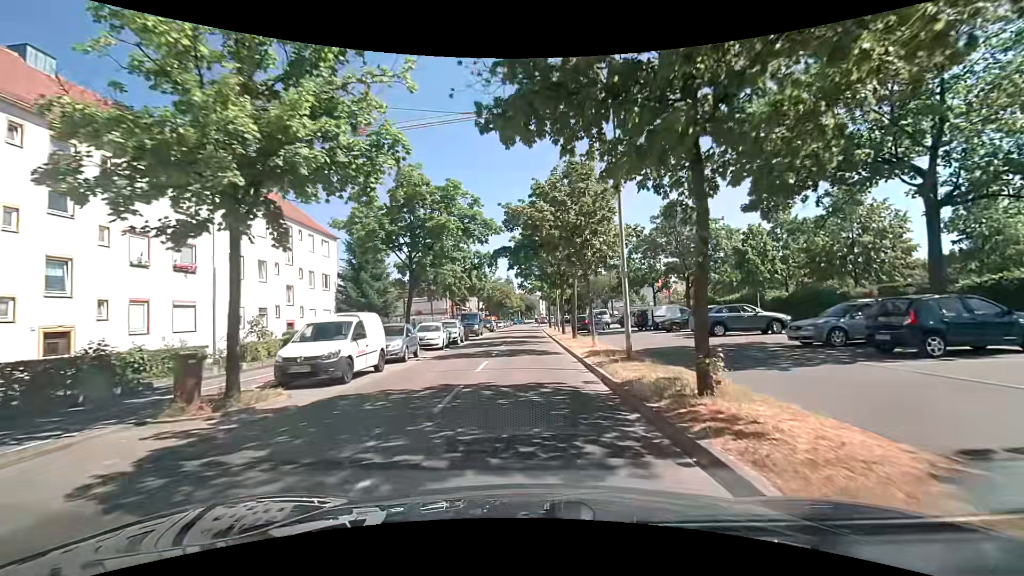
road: tertiary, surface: asphalt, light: Day
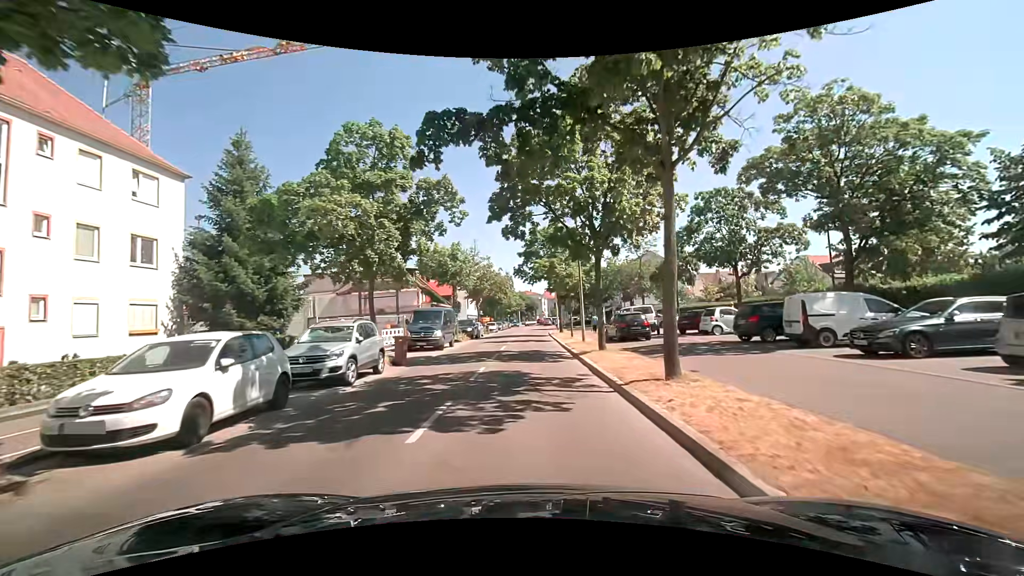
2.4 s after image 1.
(+0.1, +19.9) m; 0°
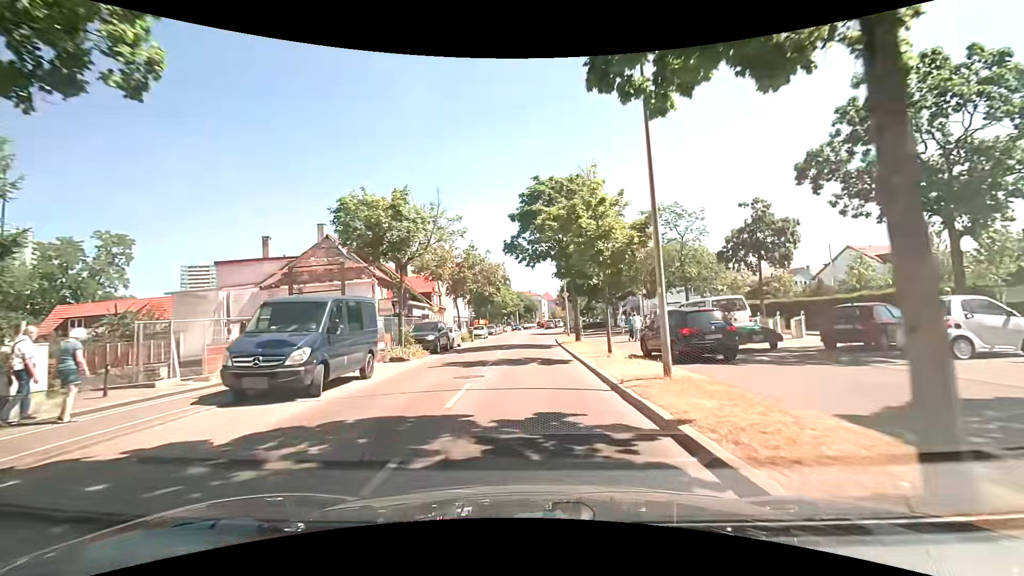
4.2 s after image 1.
(+0.1, +15.5) m; 0°
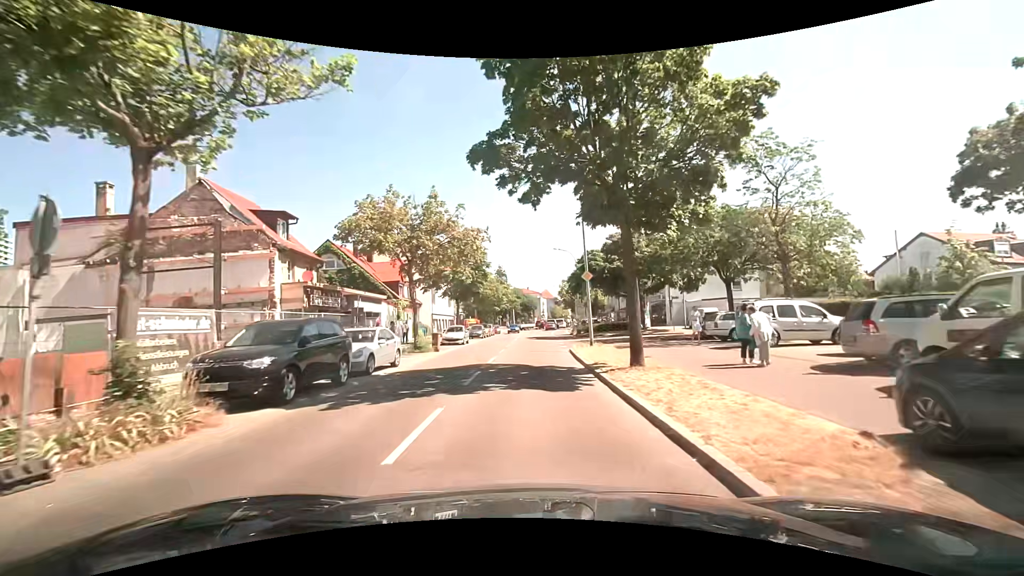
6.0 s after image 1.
(+0.1, +15.4) m; +1°
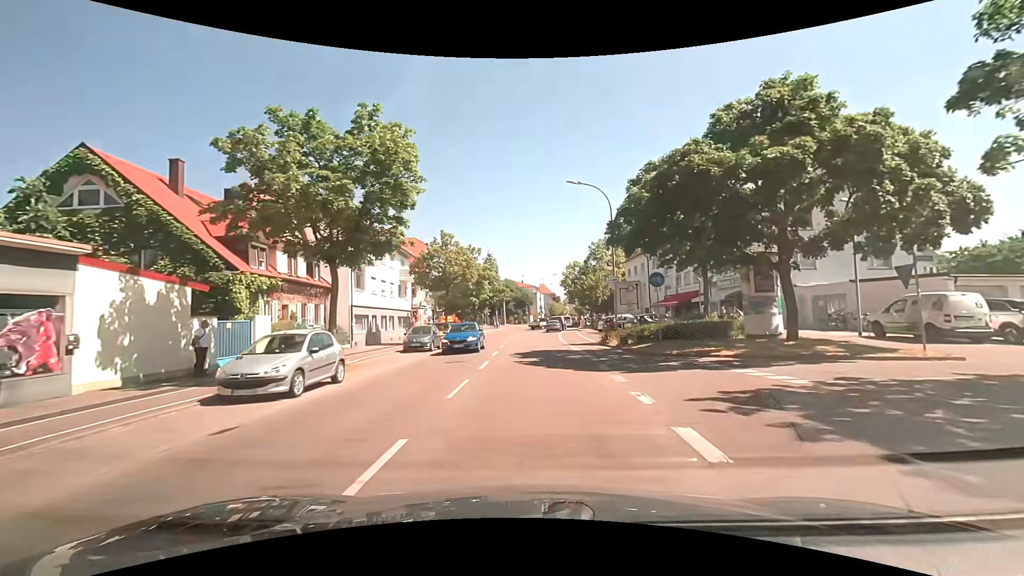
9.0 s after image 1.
(+0.2, +26.0) m; +1°
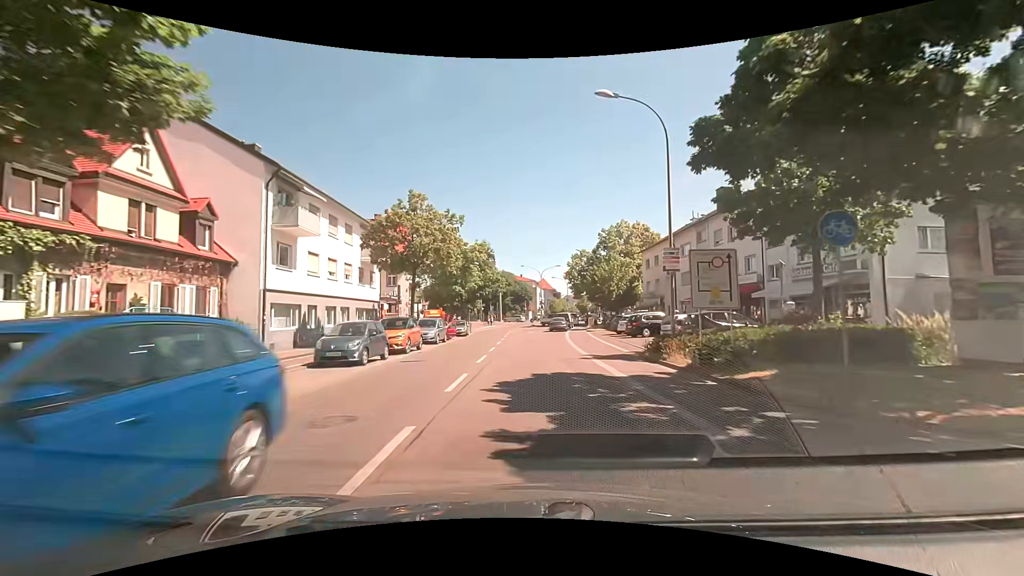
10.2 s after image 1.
(-0.1, +11.4) m; 0°
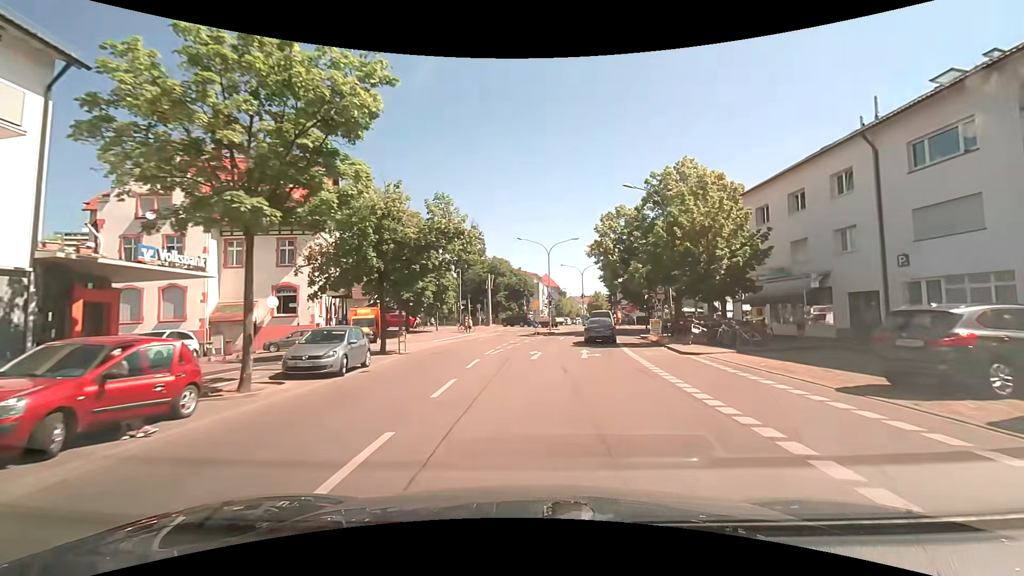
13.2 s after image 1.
(-0.1, +30.2) m; 0°
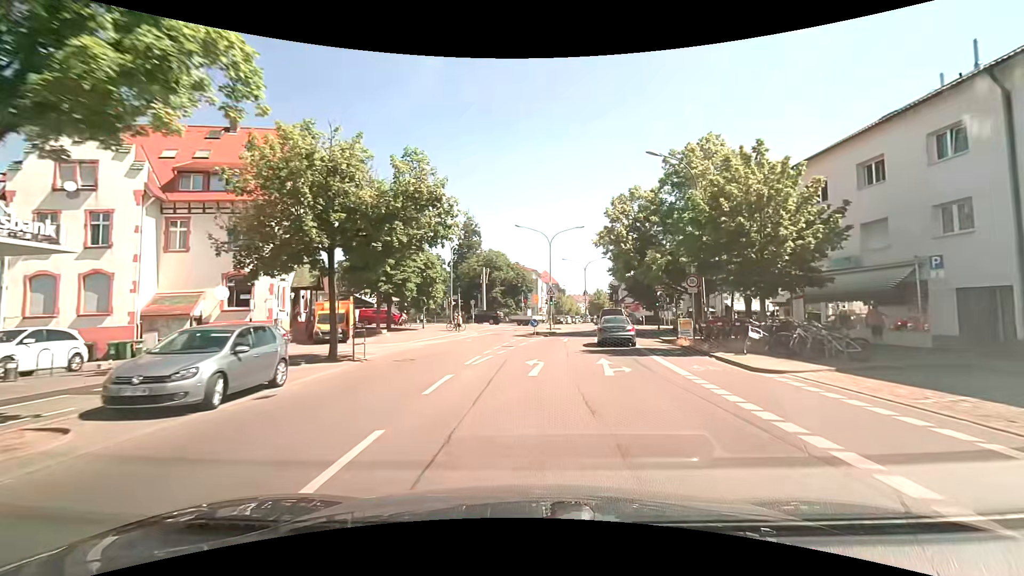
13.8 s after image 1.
(0.0, +6.0) m; 0°
(0, +10) (+1, +20) (+2, +30) (+4, +40) (+5, +50) (+2, +59) (-7, +63) (-17, +63) (-26, +61) (-36, +59) m
